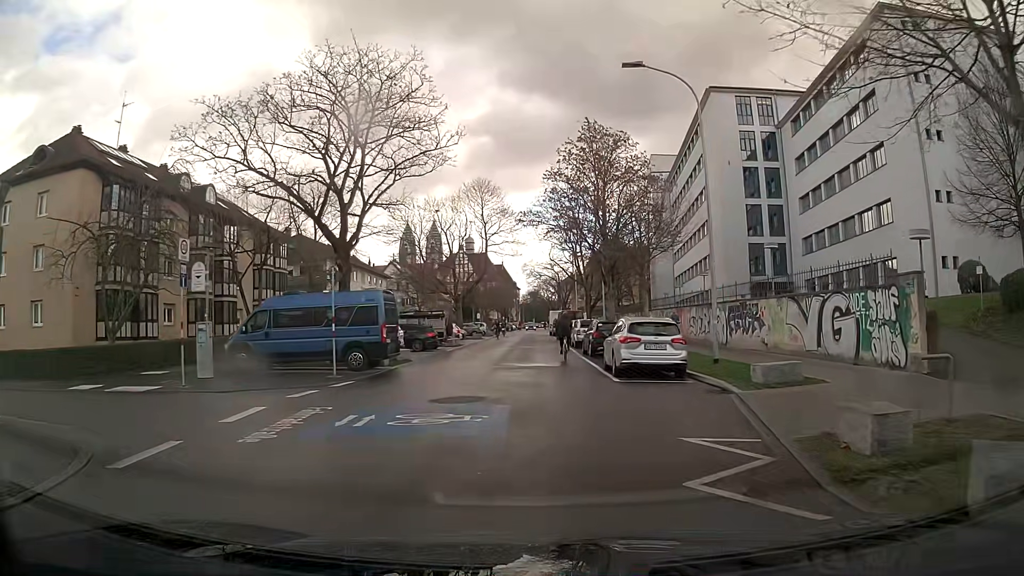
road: residential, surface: asphalt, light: Day
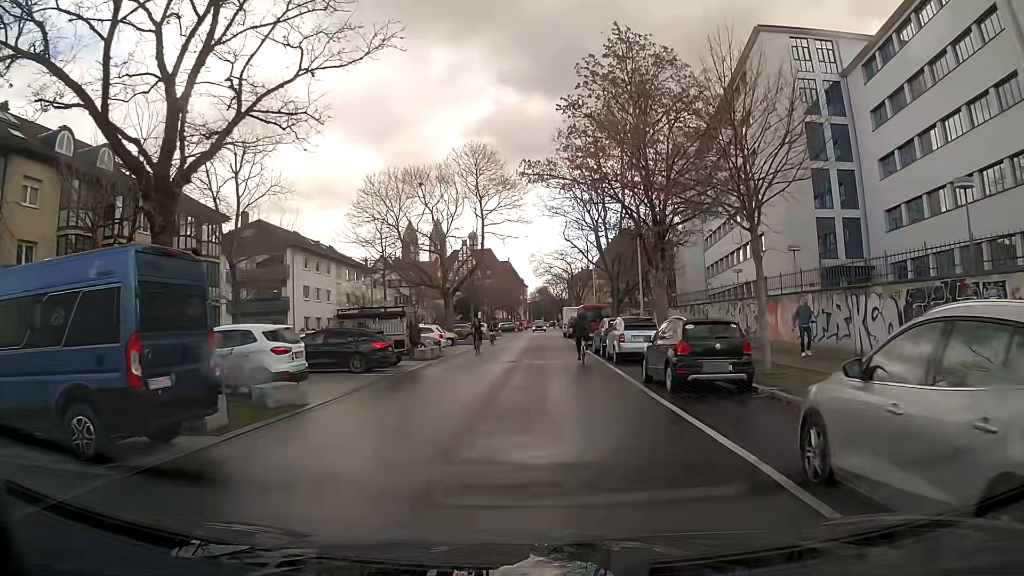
(-0.1, +14.1) m; -1°
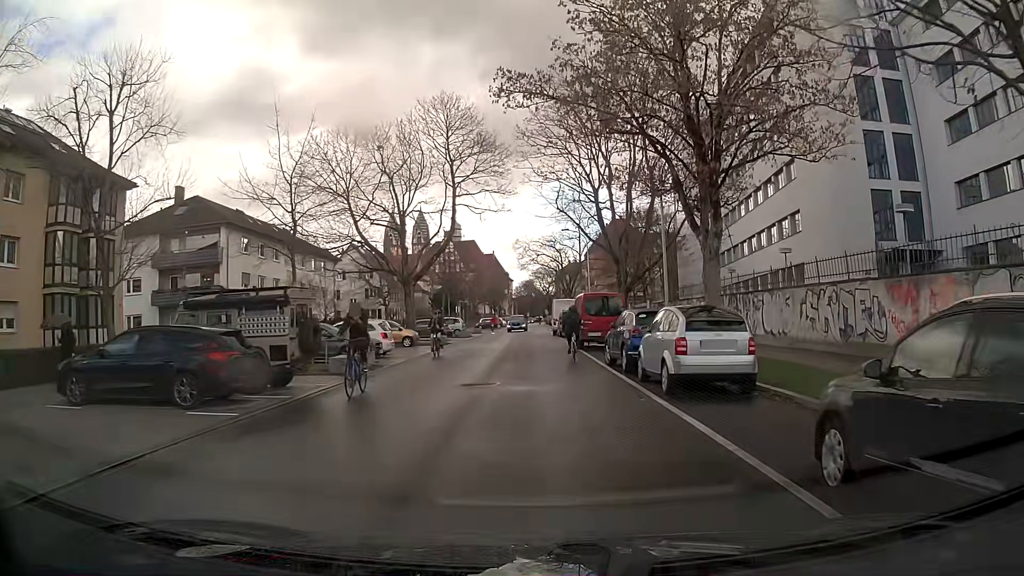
(+0.1, +10.6) m; +1°
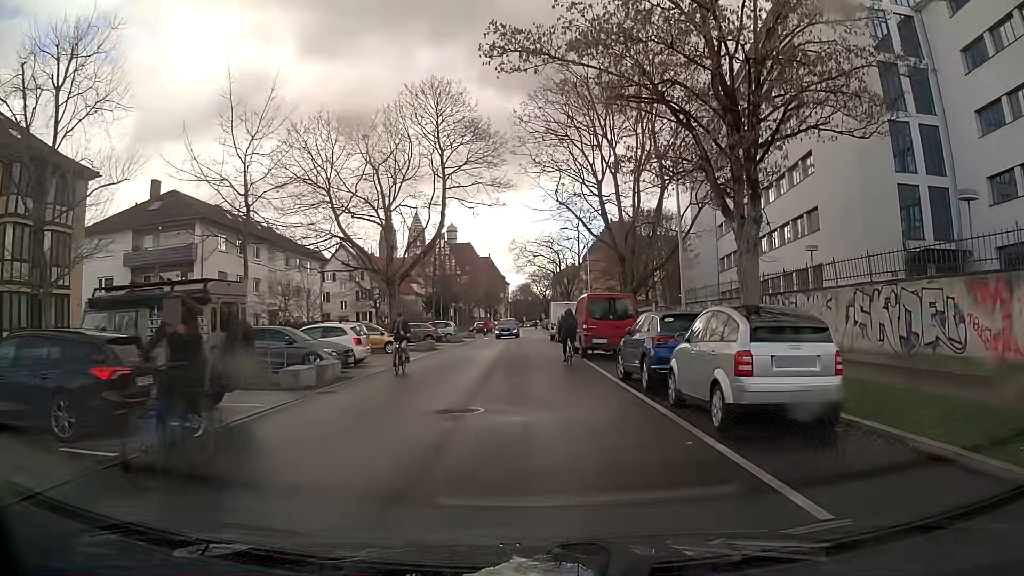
(0.0, +3.6) m; +1°
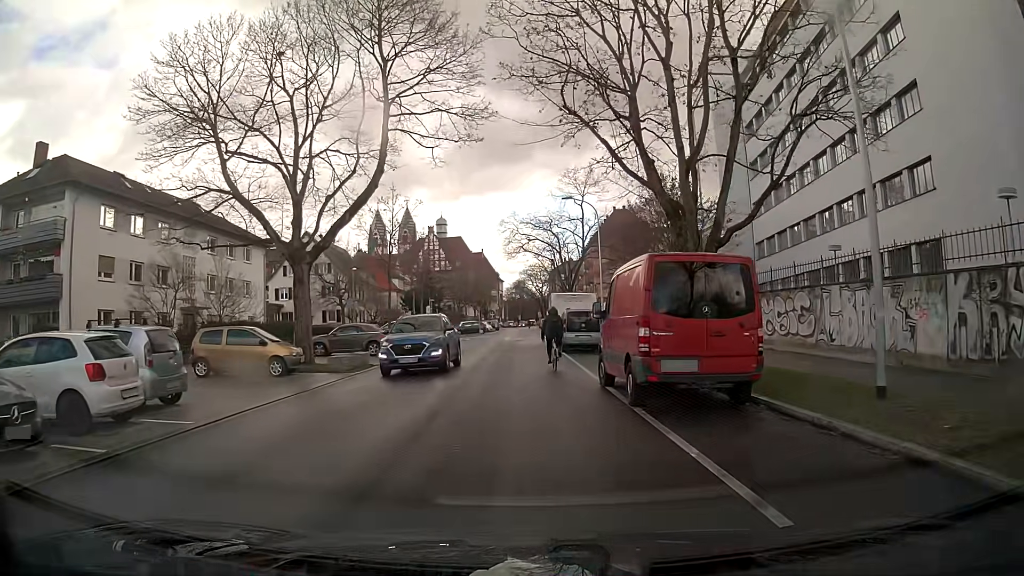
(+0.1, +14.1) m; 0°
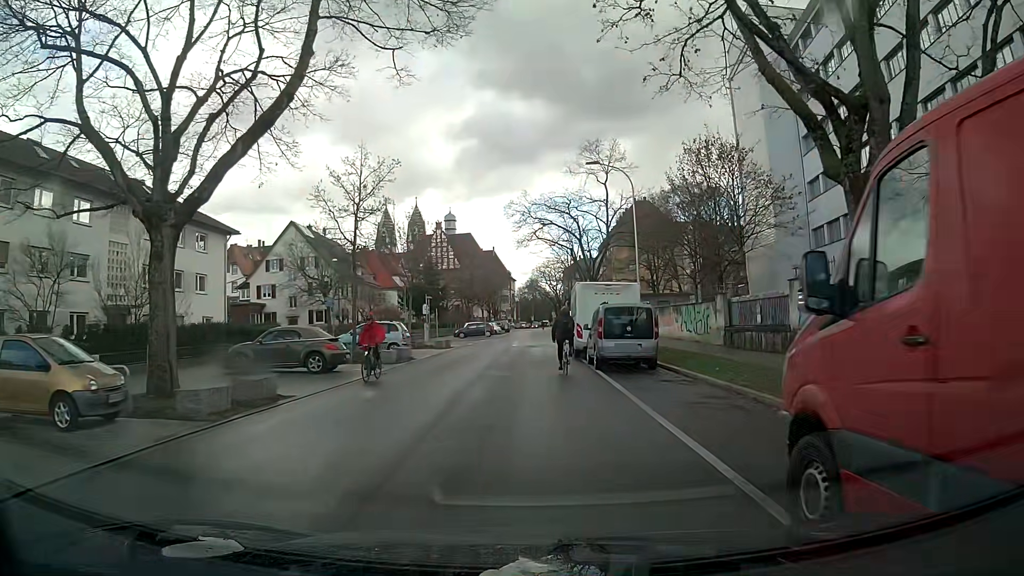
(0.0, +10.1) m; -1°
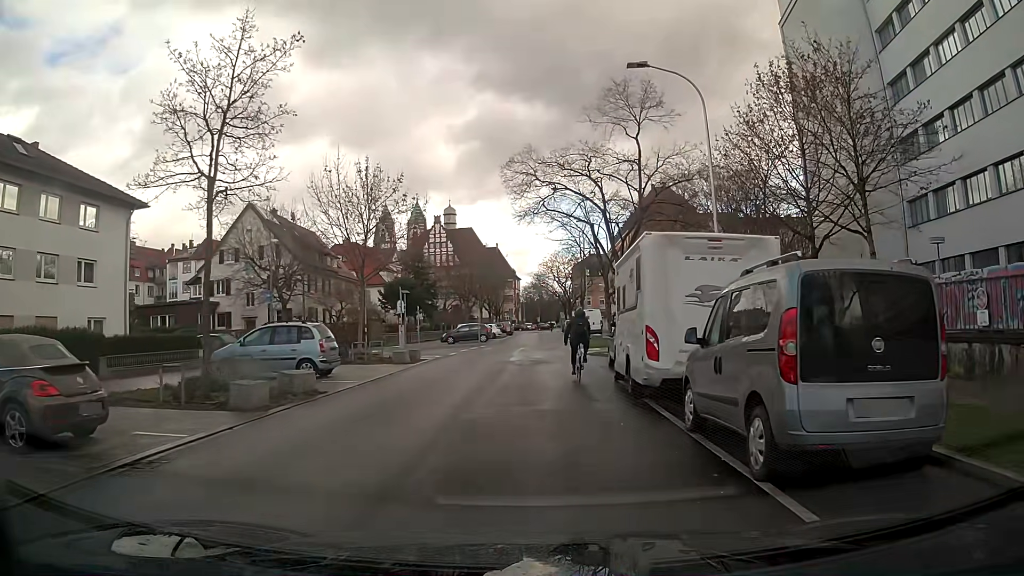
(-0.1, +13.6) m; 0°
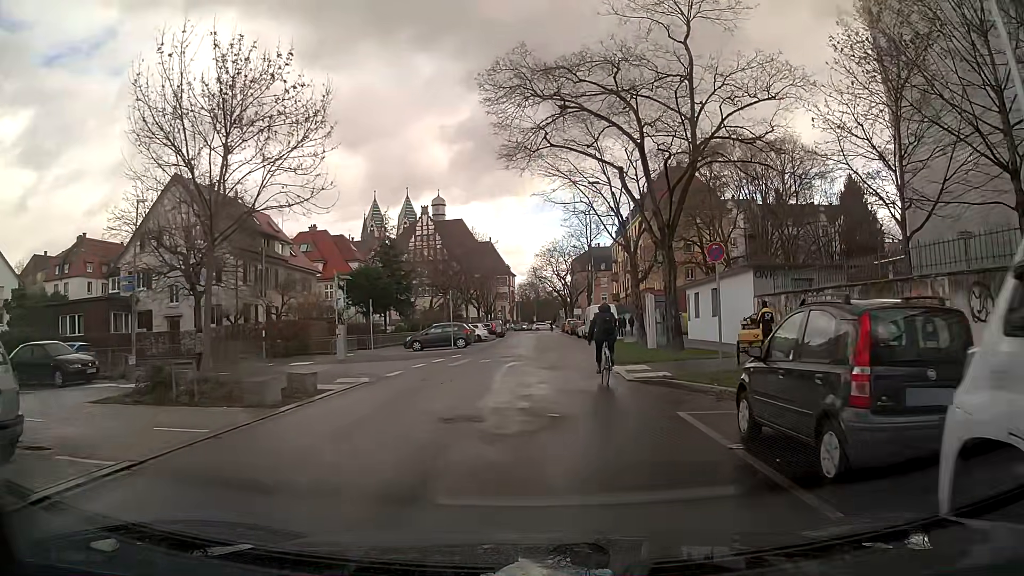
(0.0, +14.0) m; 0°
(0, +10) (0, +20) (+1, +30) (+1, +40) (+1, +50) (+1, +60) (+1, +70) (+1, +80) (+1, +90) (0, +100) m
